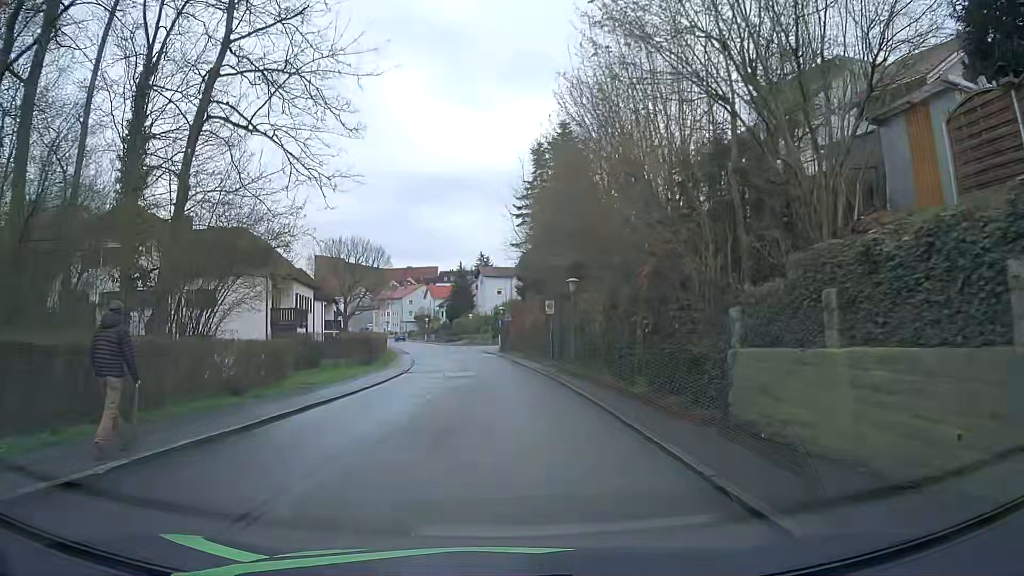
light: Day
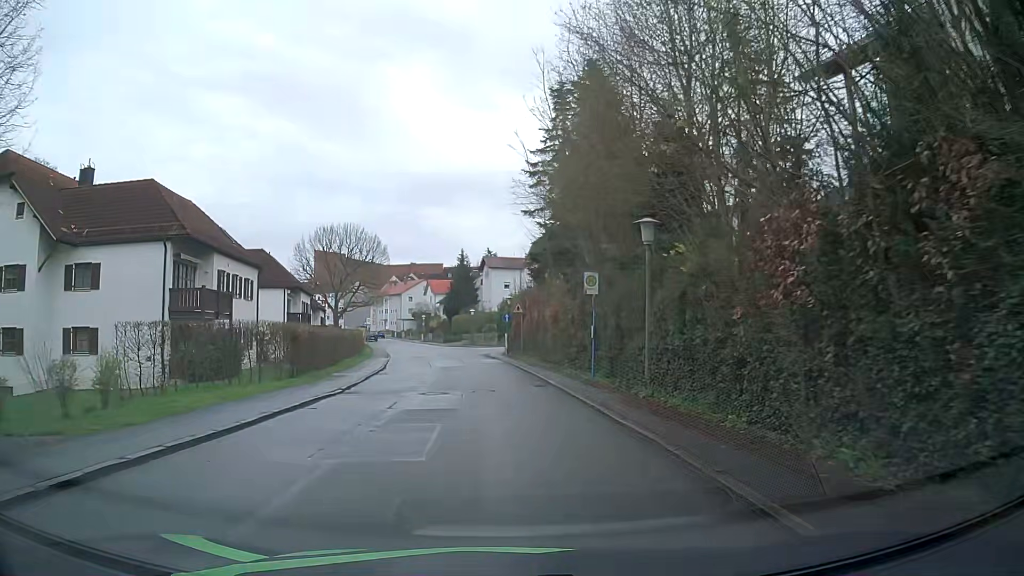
(-0.2, +14.2) m; -1°
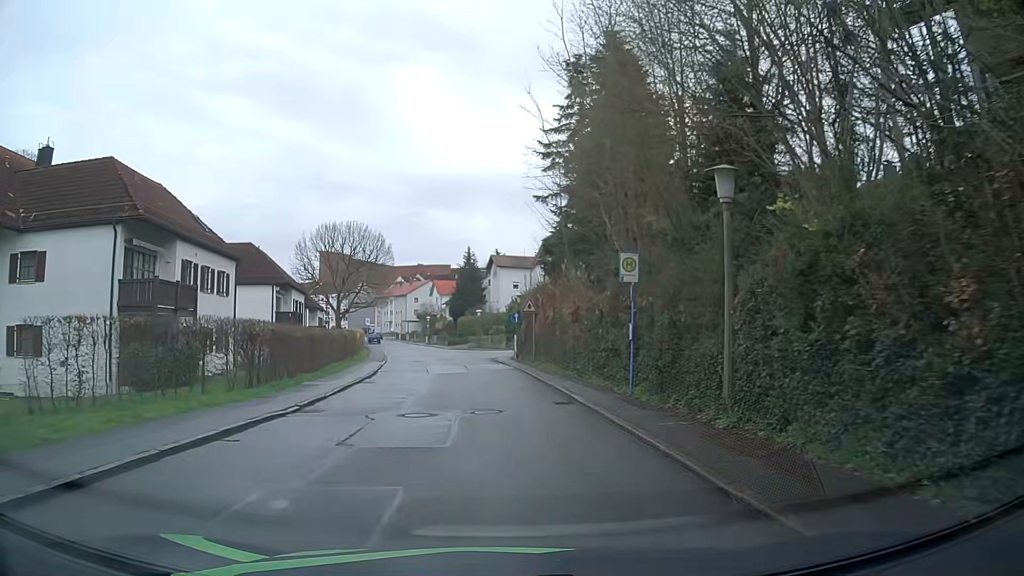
(0.0, +4.9) m; 0°
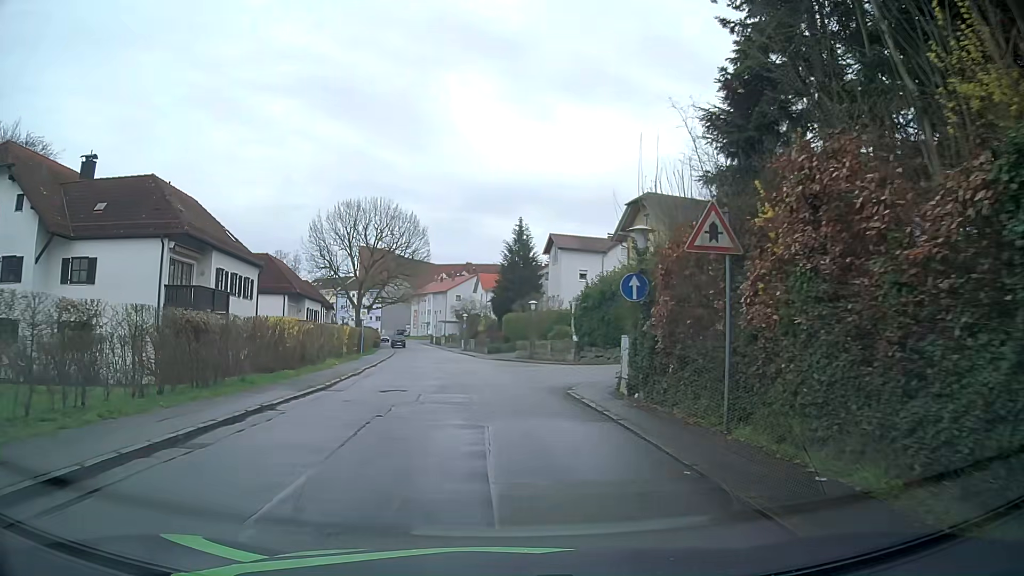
(-1.1, +23.7) m; -5°
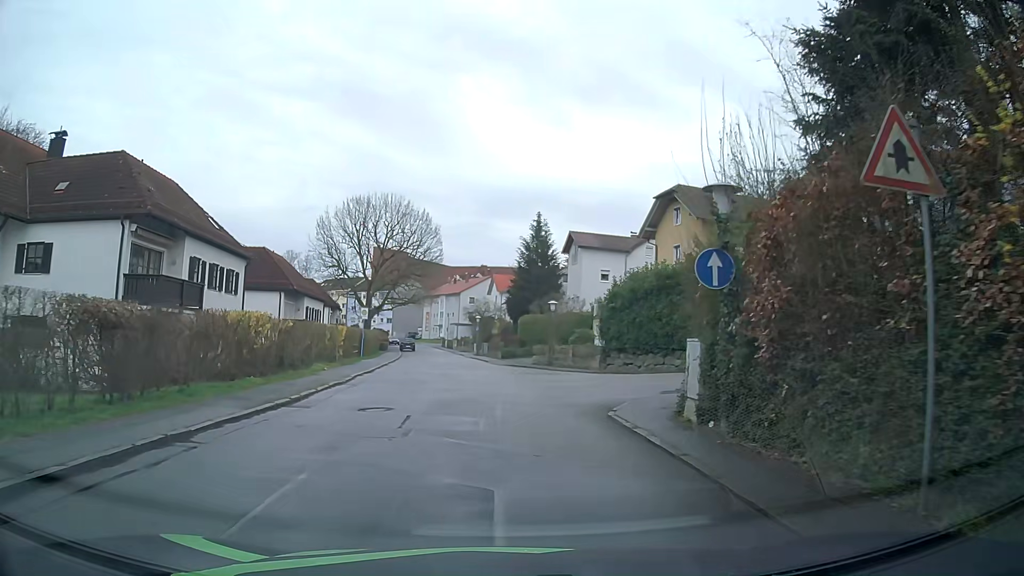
(0.0, +4.6) m; -1°
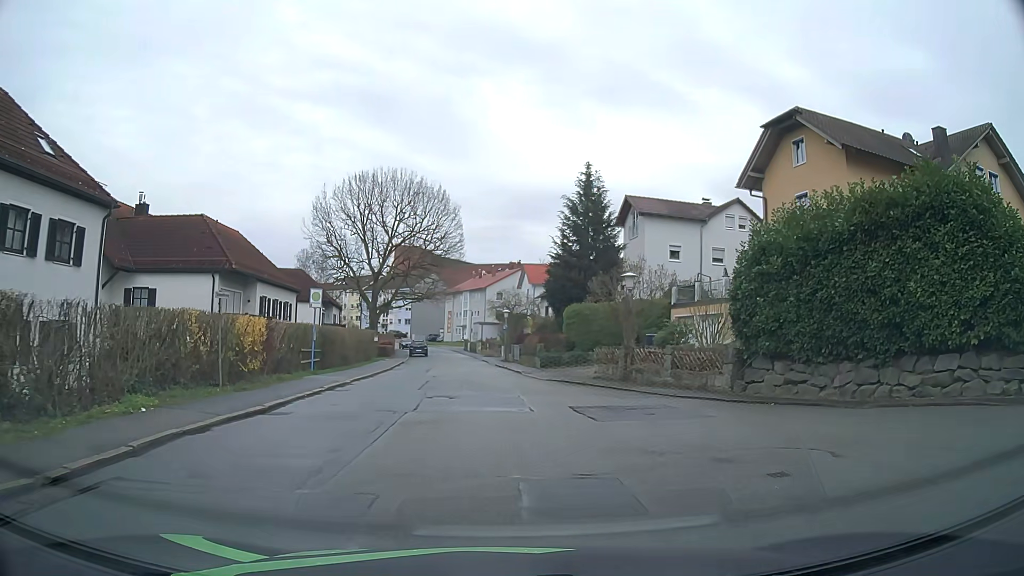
(-0.4, +16.4) m; -3°
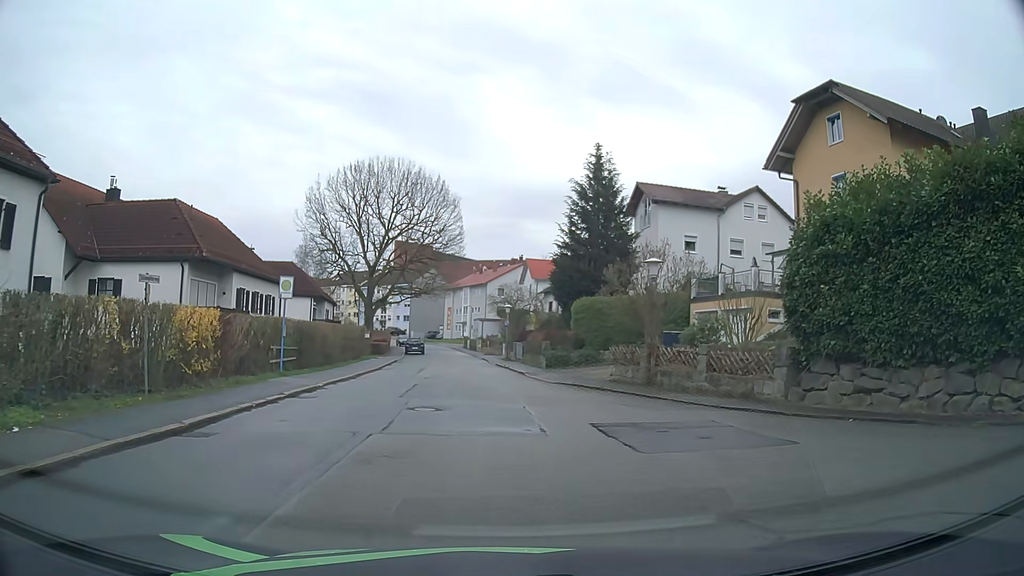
(0.0, +3.7) m; +1°
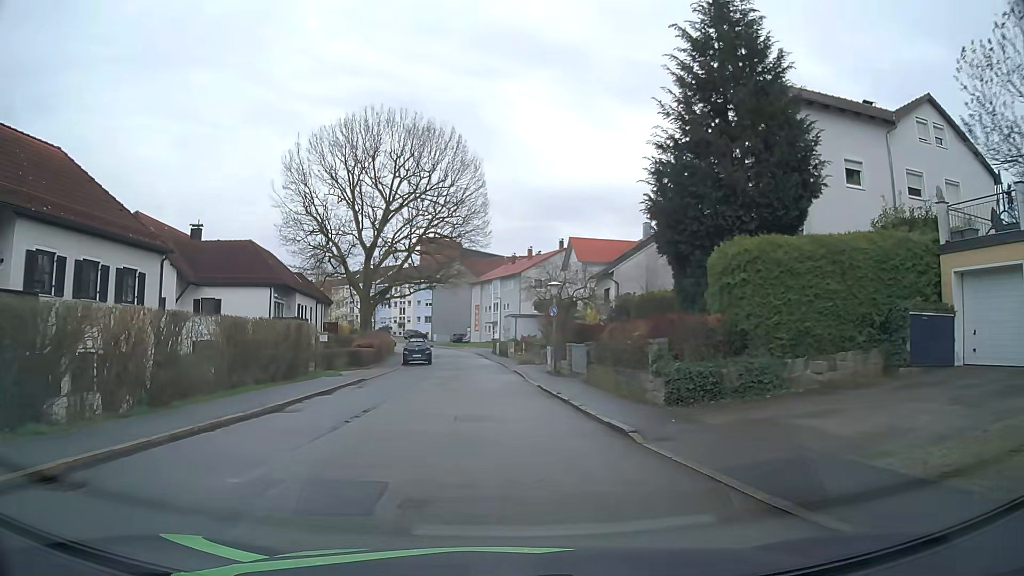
(-0.4, +19.2) m; -4°
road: residential
(0, +10) (-1, +20) (-1, +30) (-2, +40) (-2, +50) (-3, +60) (-5, +70) (-7, +80) (-10, +89) (-14, +98) m
